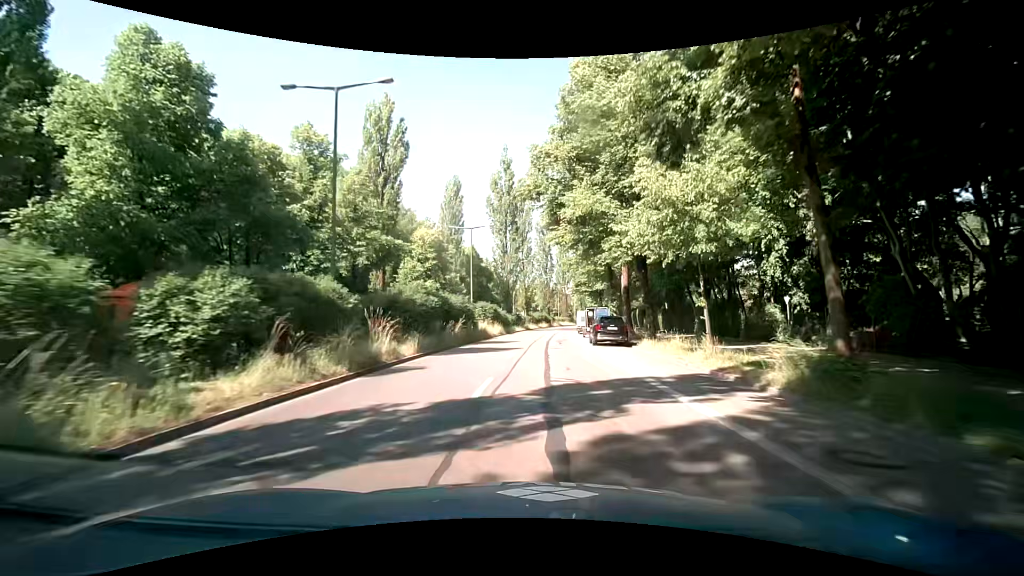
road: secondary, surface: asphalt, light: Day
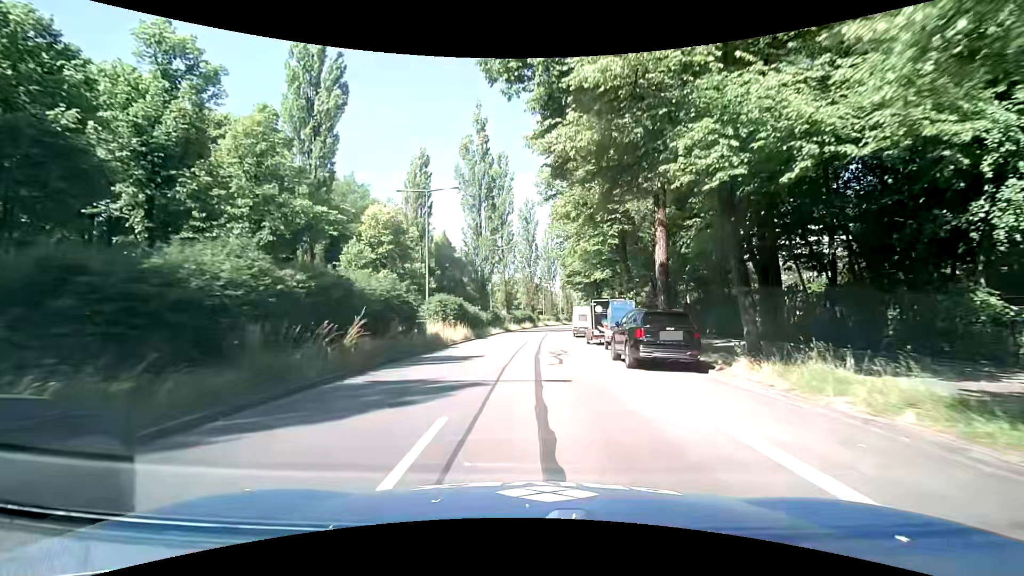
(+0.5, +13.9) m; +3°
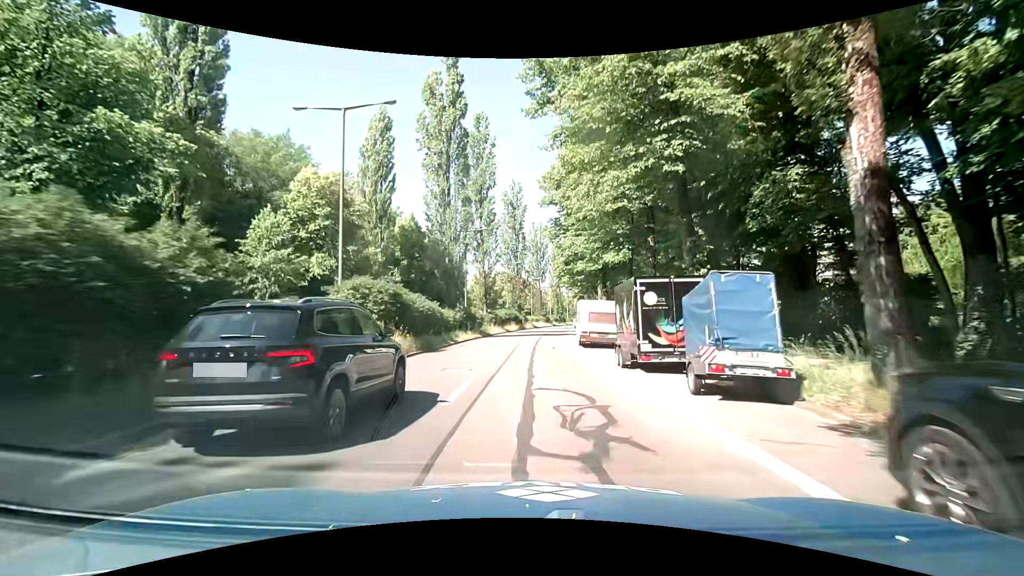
(+0.1, +14.0) m; +1°
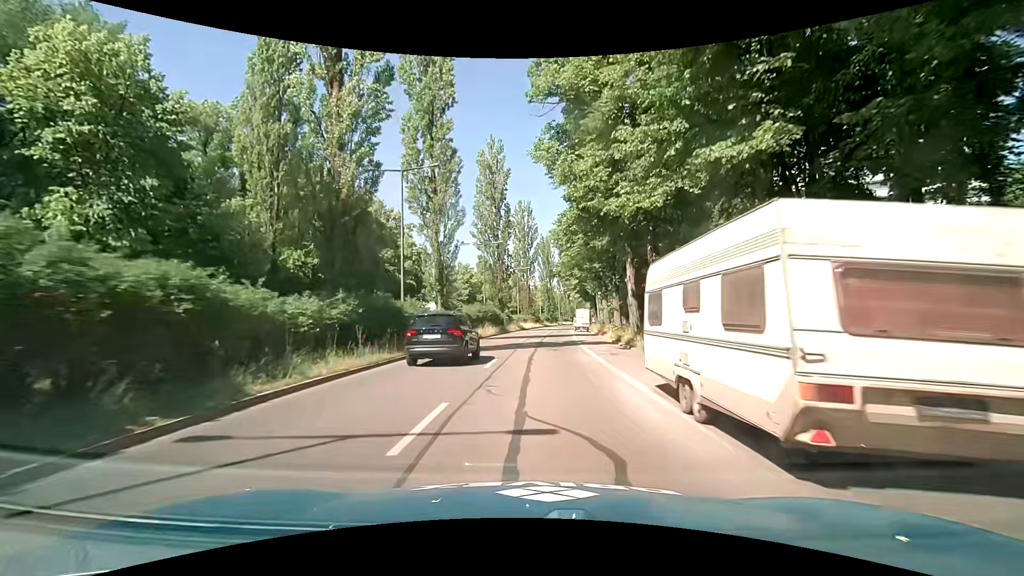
(+0.2, +20.9) m; +1°
(0, +10) (0, +20) (+1, +30) (+1, +40) (+2, +50) (+3, +60) (+4, +70) (+5, +80) (+6, +90) (+7, +100) m
